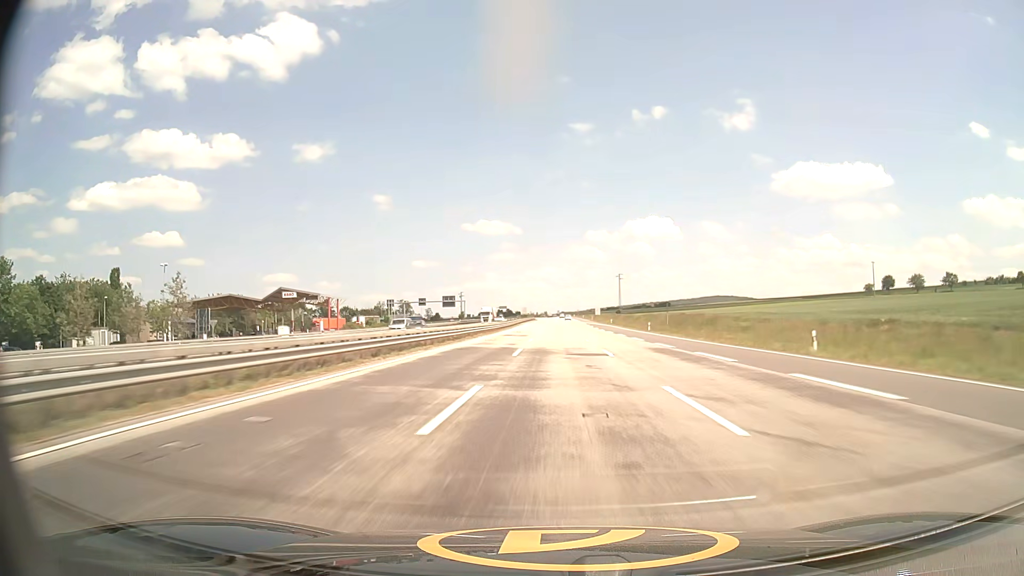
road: motorway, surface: asphalt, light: Day
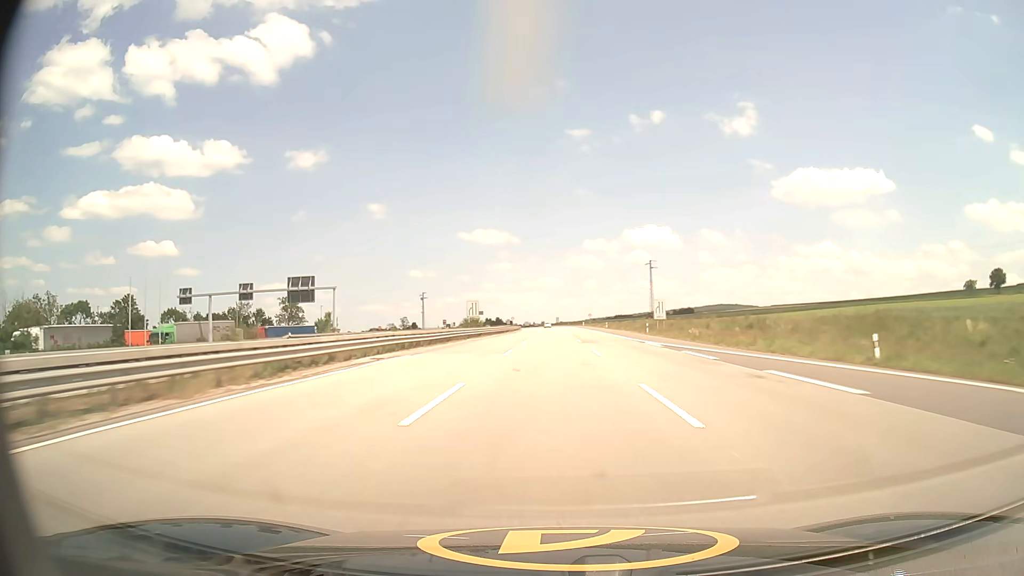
(+0.9, +107.4) m; 0°
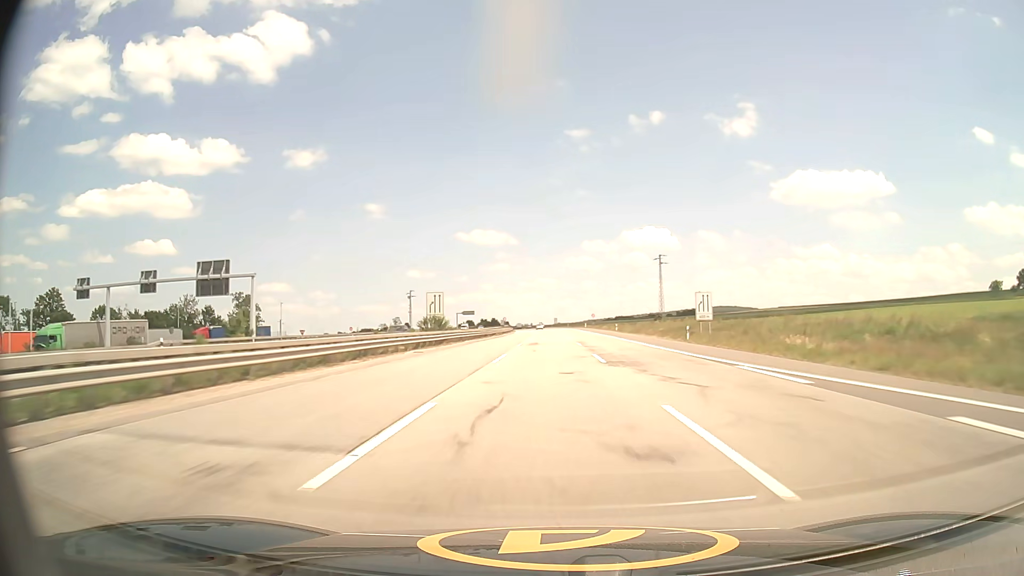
(0.0, +21.4) m; 0°
(0, +10) (0, +20) (0, +30) (0, +40) (0, +50) (0, +60) (+1, +70) (+1, +80) (+1, +90) (+1, +100) m
